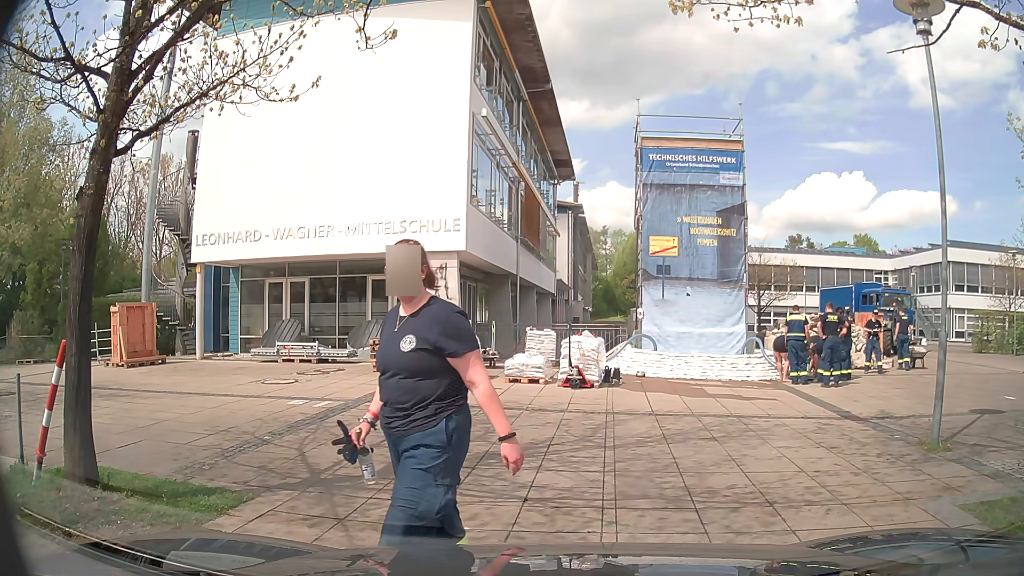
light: Day
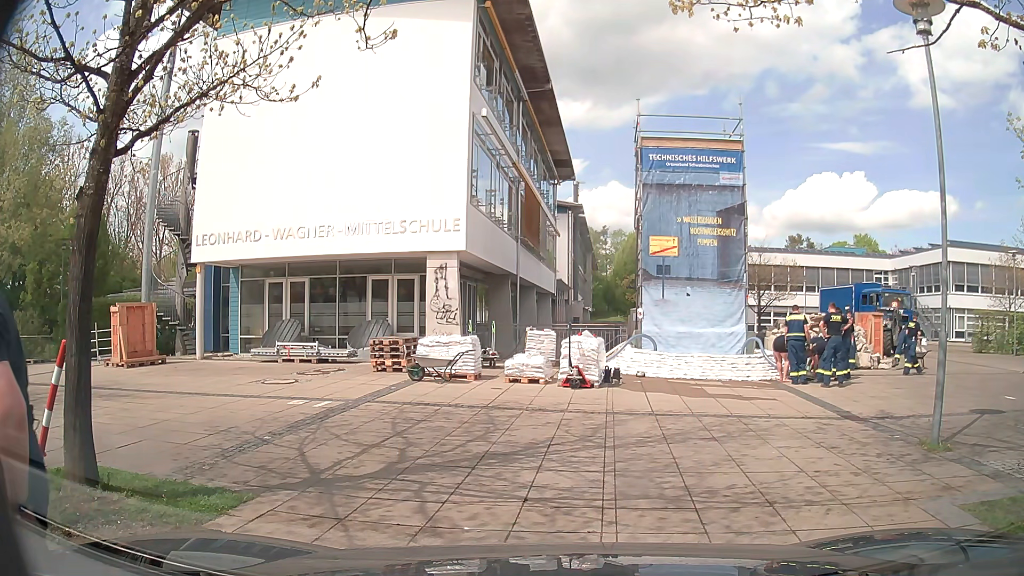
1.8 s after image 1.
(0.0, 0.0) m; 0°
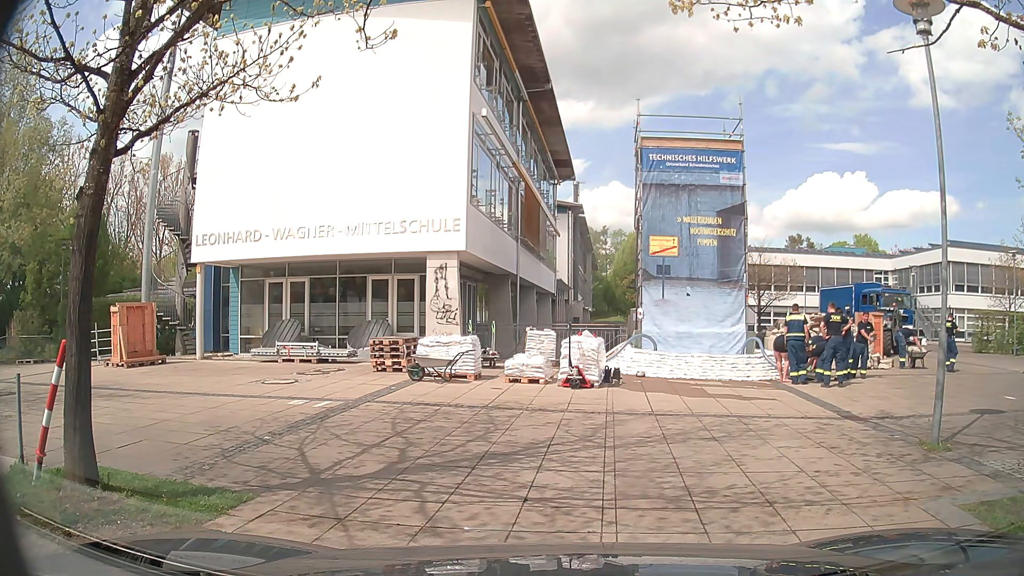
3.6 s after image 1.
(0.0, 0.0) m; 0°
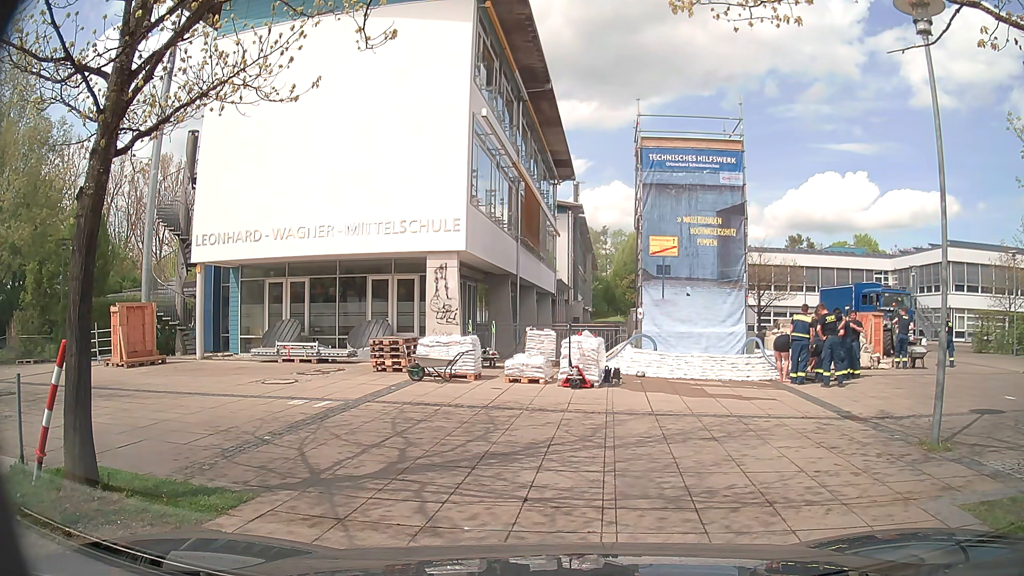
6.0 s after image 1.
(0.0, 0.0) m; 0°
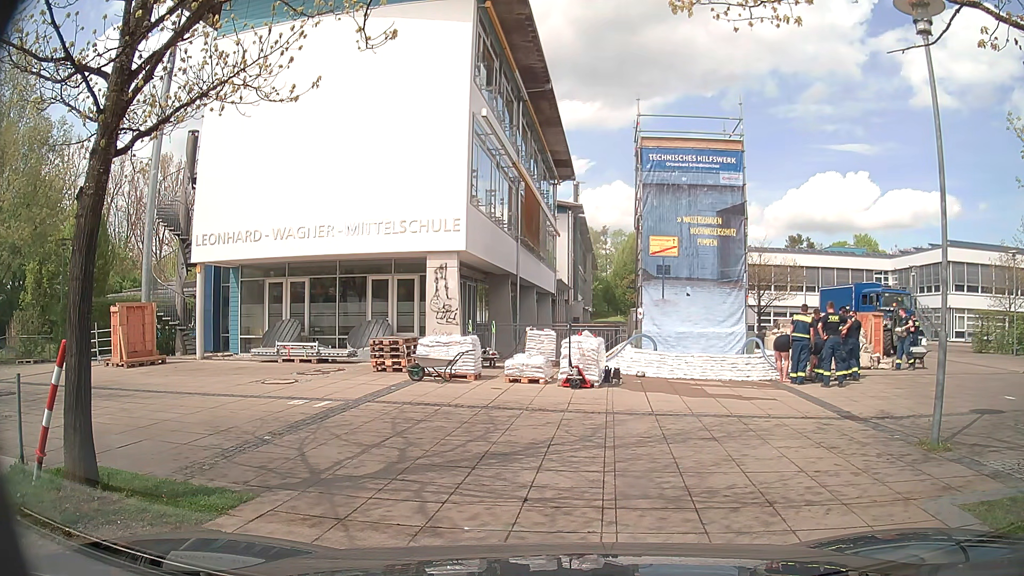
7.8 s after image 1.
(0.0, 0.0) m; 0°
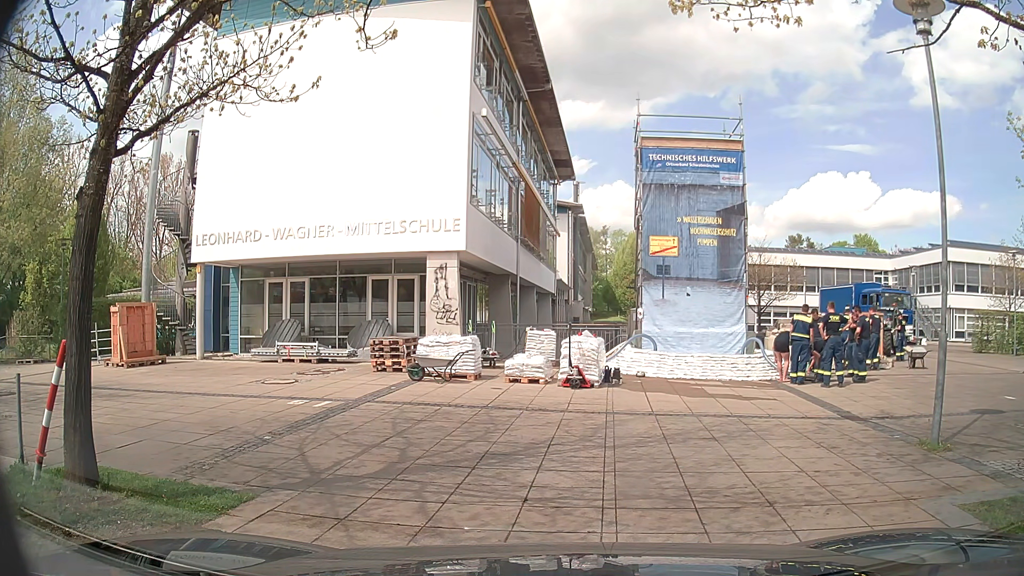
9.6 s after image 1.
(0.0, 0.0) m; 0°
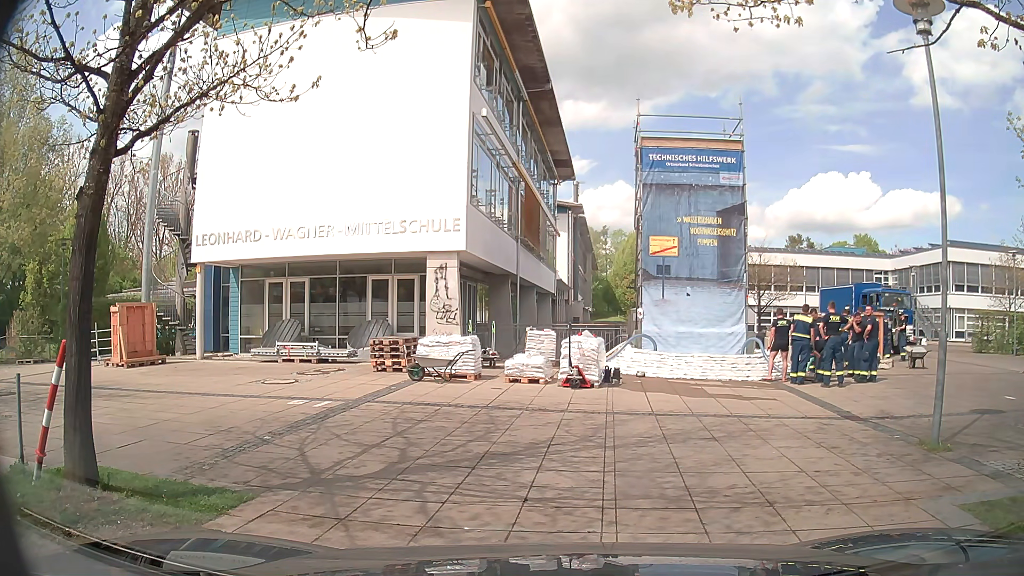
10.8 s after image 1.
(0.0, 0.0) m; 0°
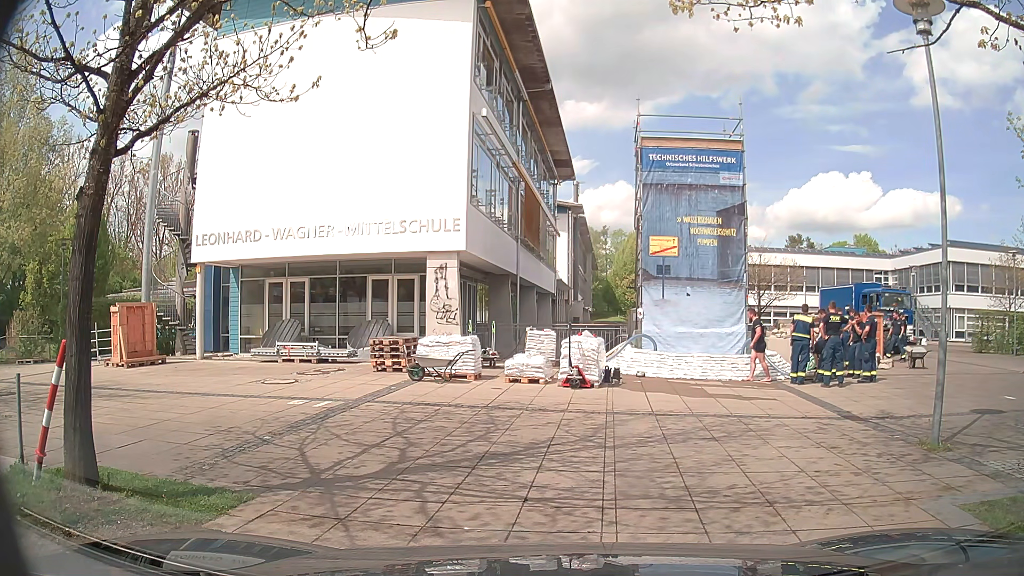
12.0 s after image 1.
(0.0, 0.0) m; 0°
